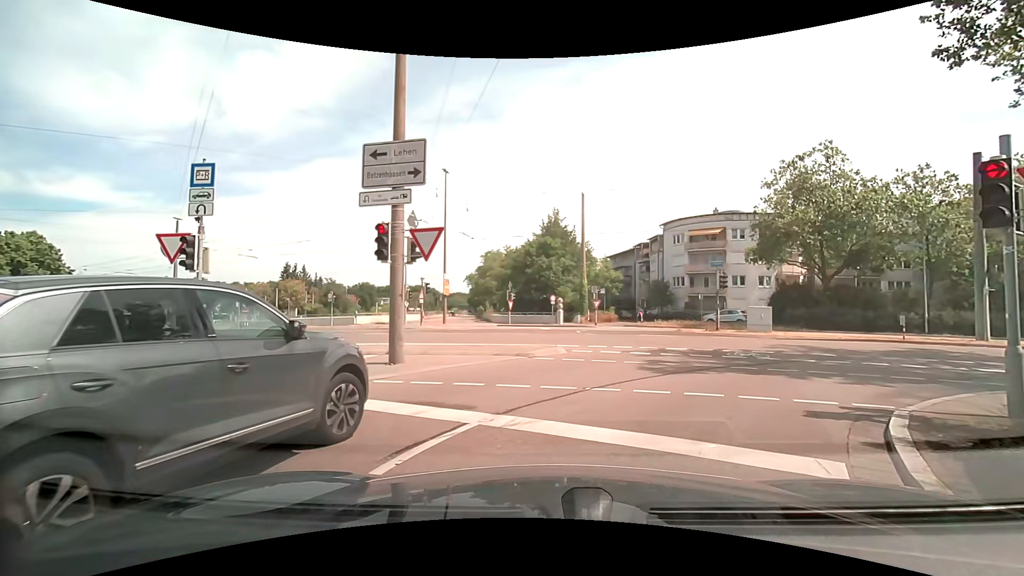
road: tertiary_link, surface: asphalt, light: Day
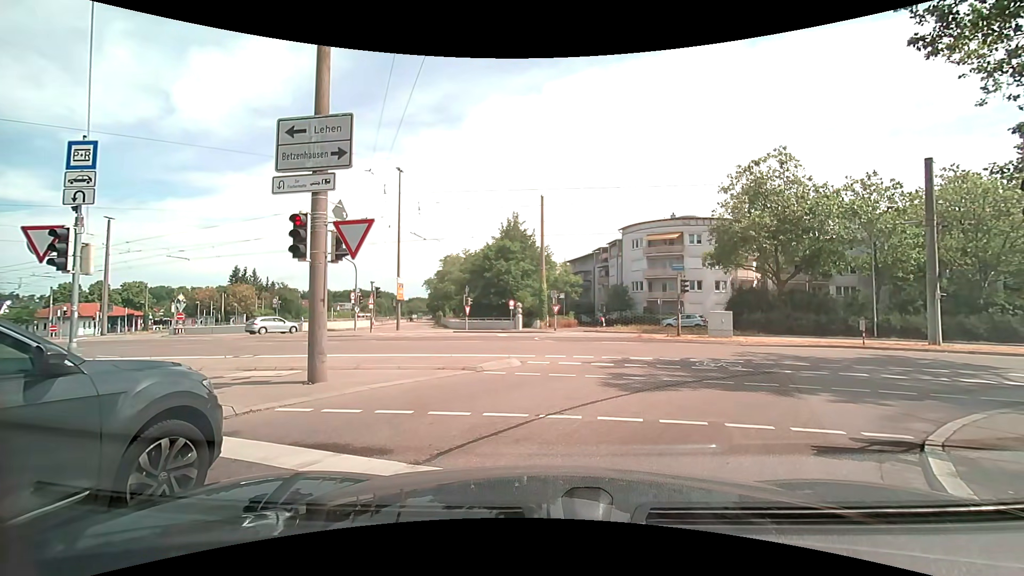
(+0.1, +1.4) m; +5°
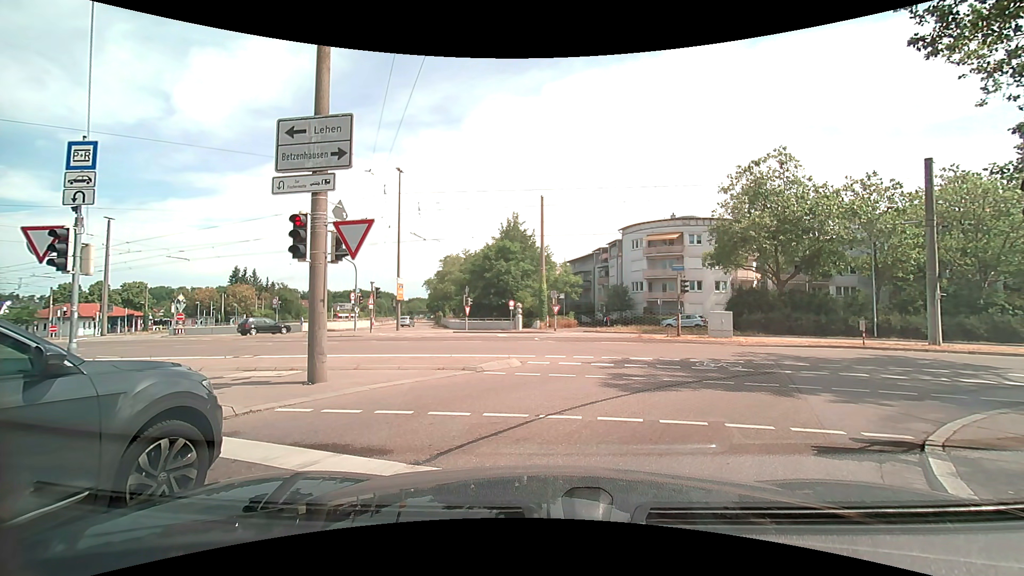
(0.0, +0.1) m; 0°
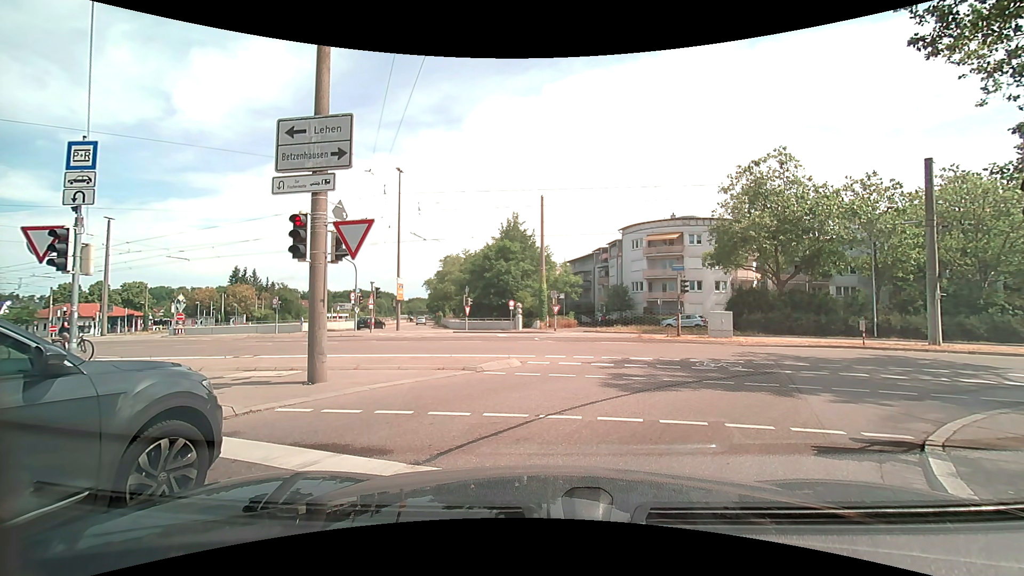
(0.0, 0.0) m; 0°
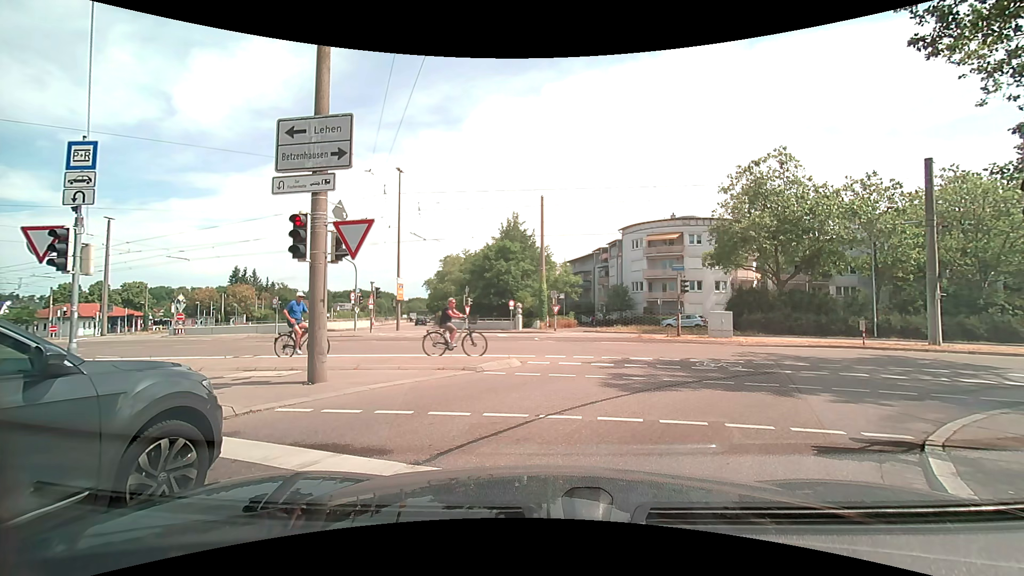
(0.0, 0.0) m; 0°
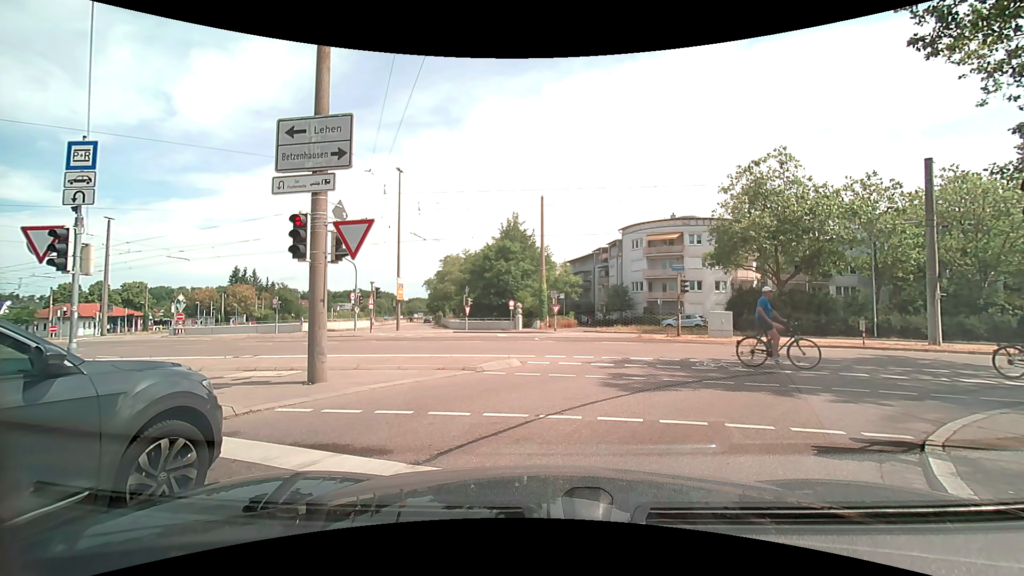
(0.0, 0.0) m; 0°
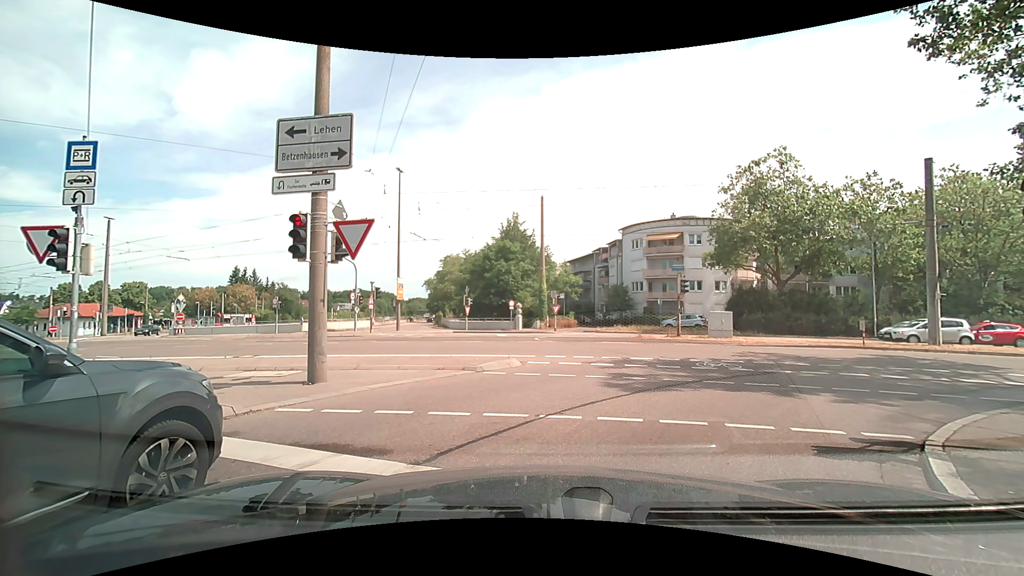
(0.0, 0.0) m; 0°
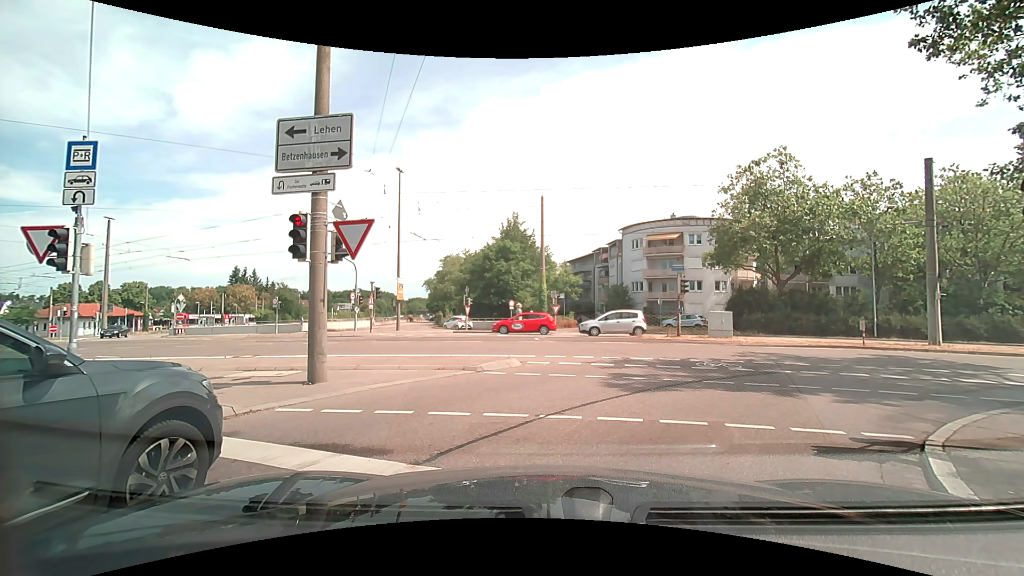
(0.0, 0.0) m; 0°
